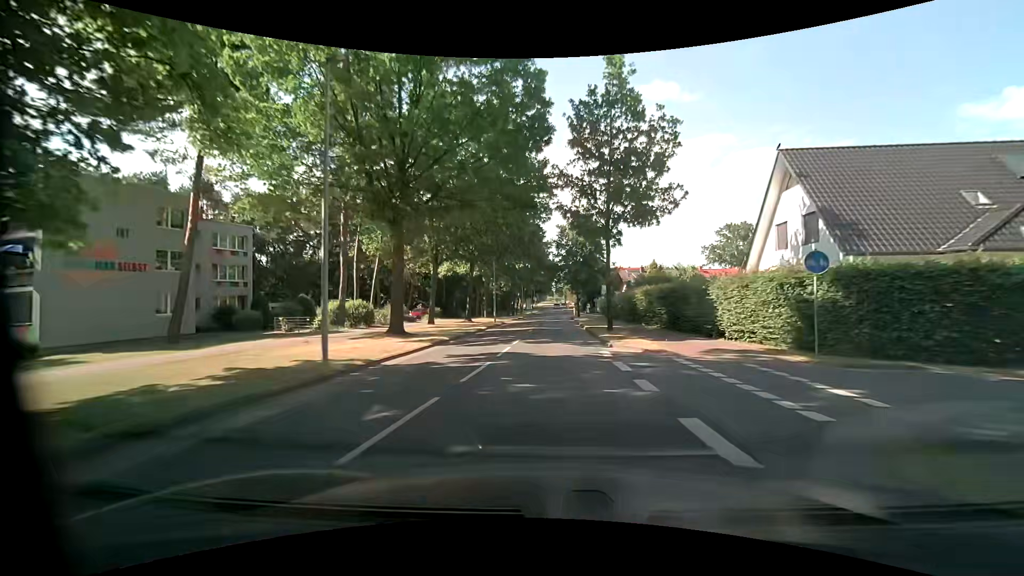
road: tertiary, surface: asphalt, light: Day
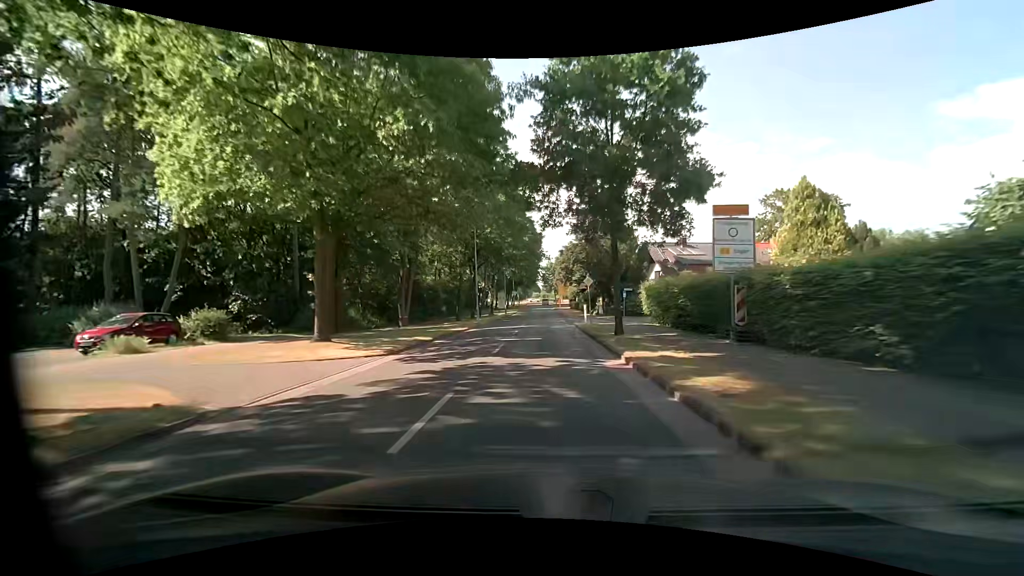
(+0.9, +40.5) m; +1°
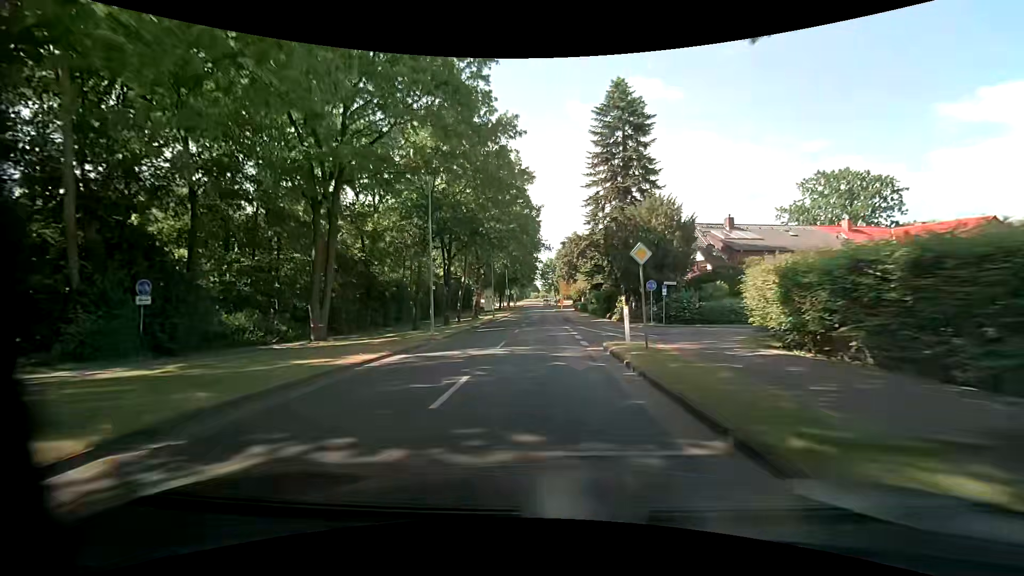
(+0.1, +16.1) m; +1°
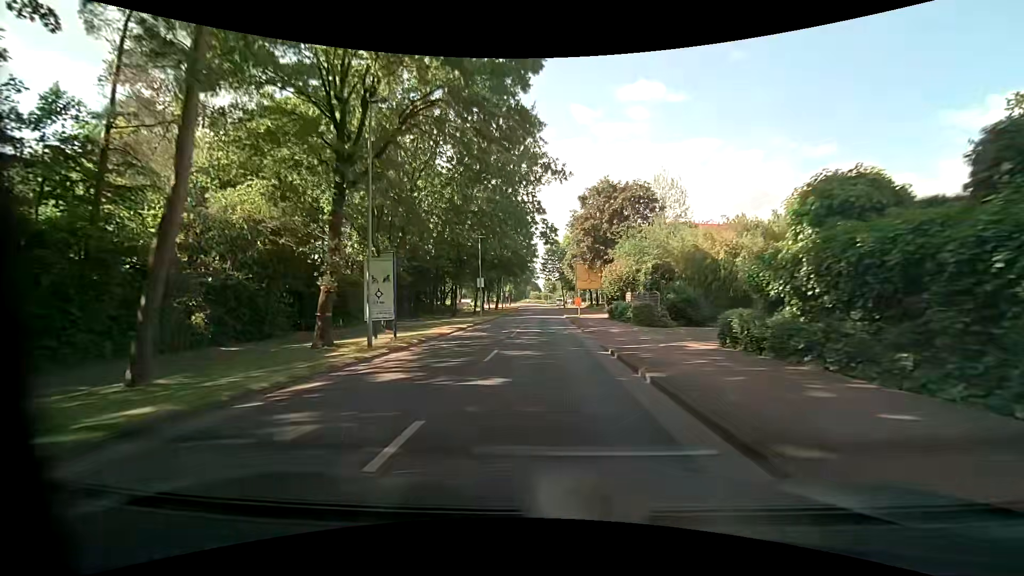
(-0.4, +40.3) m; -1°
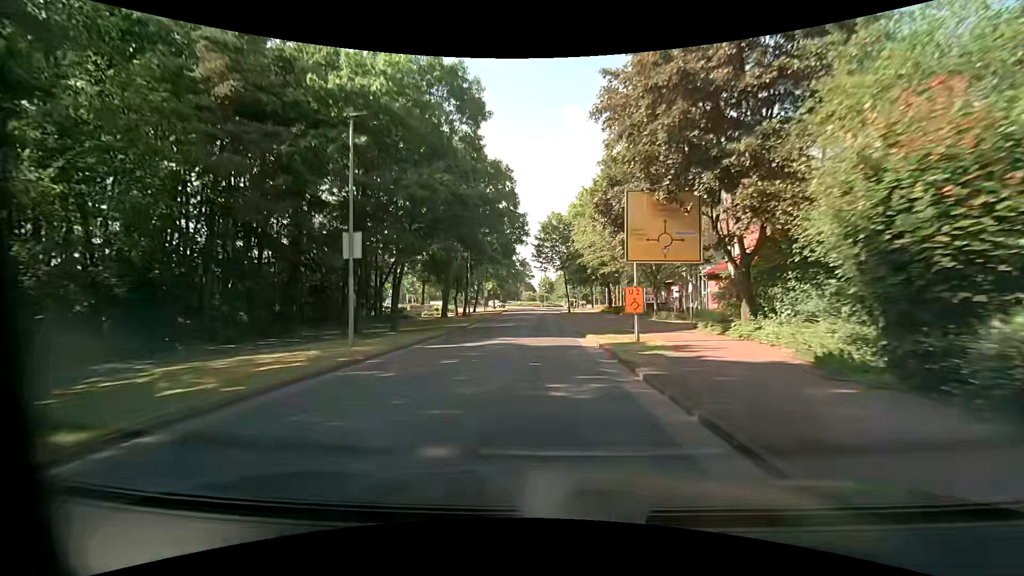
(+0.5, +32.1) m; +1°
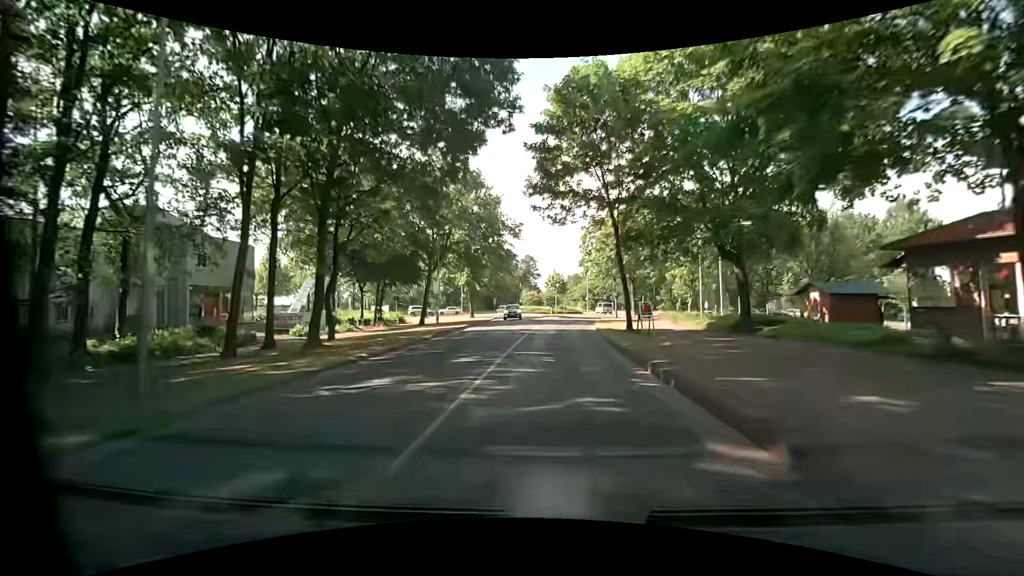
(-0.2, +40.2) m; -1°
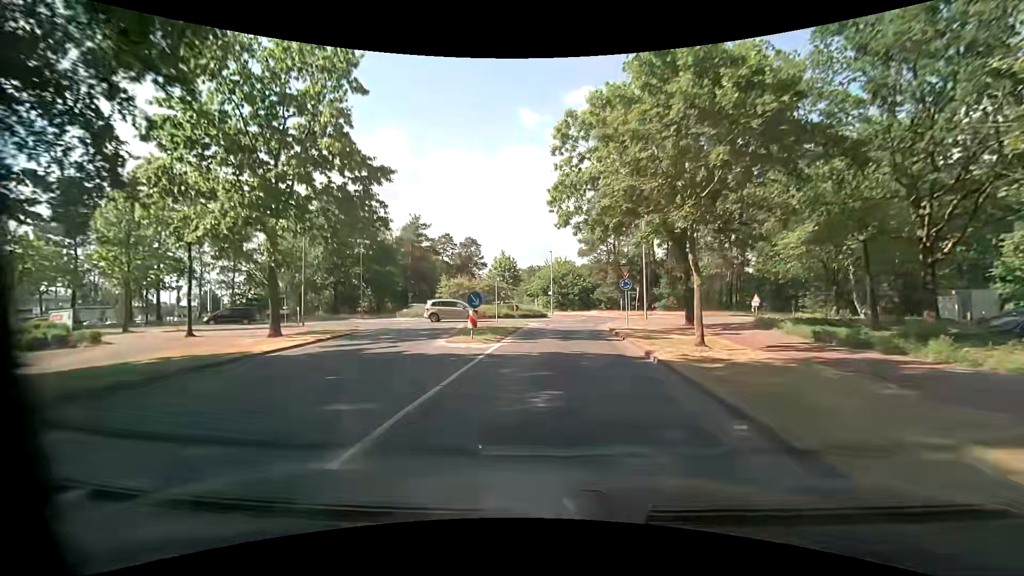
(+1.4, +36.3) m; +5°
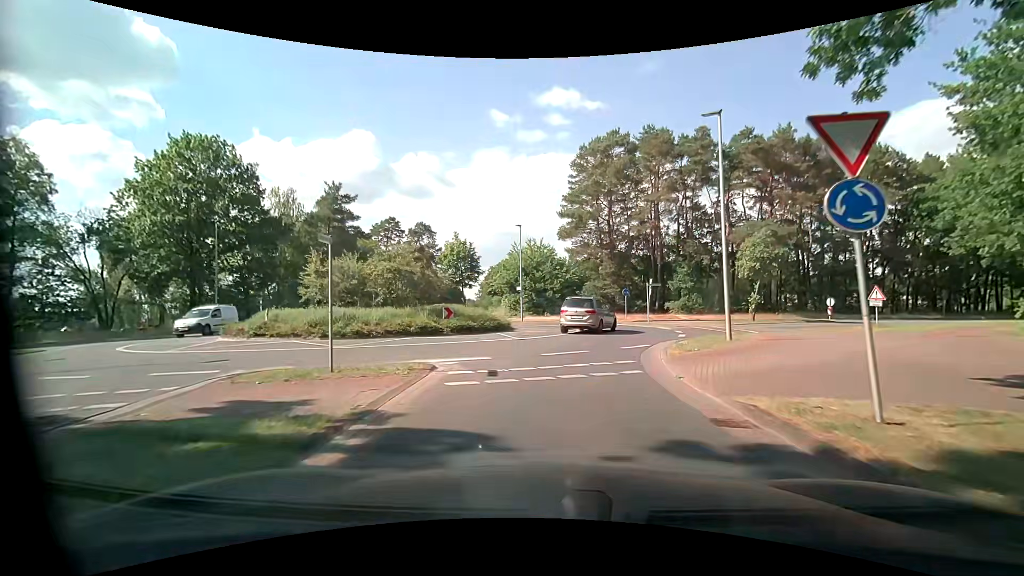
(+0.5, +21.5) m; +3°
(0, +10) (+2, +20) (+3, +30) (-2, +39) (-9, +46) (-13, +55) (-14, +65) (-14, +75) (-15, +85) (-17, +95) m
